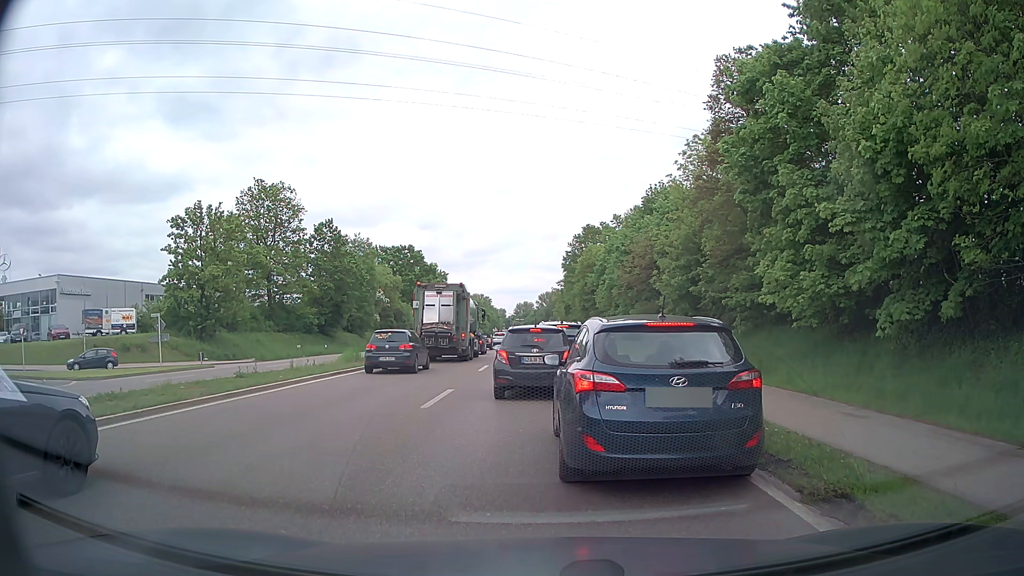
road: primary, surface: asphalt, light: Day
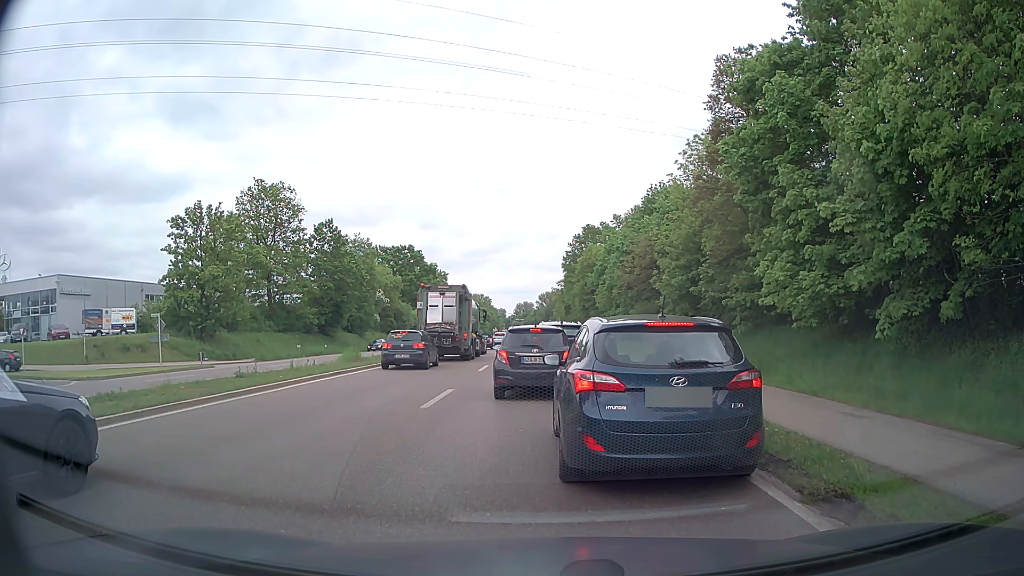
(0.0, 0.0) m; 0°
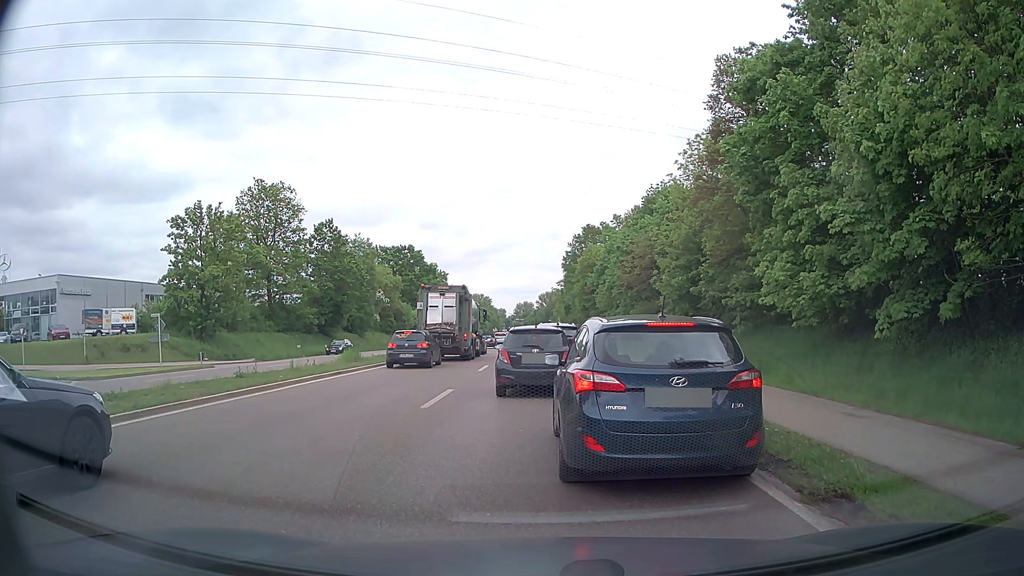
(0.0, 0.0) m; 0°
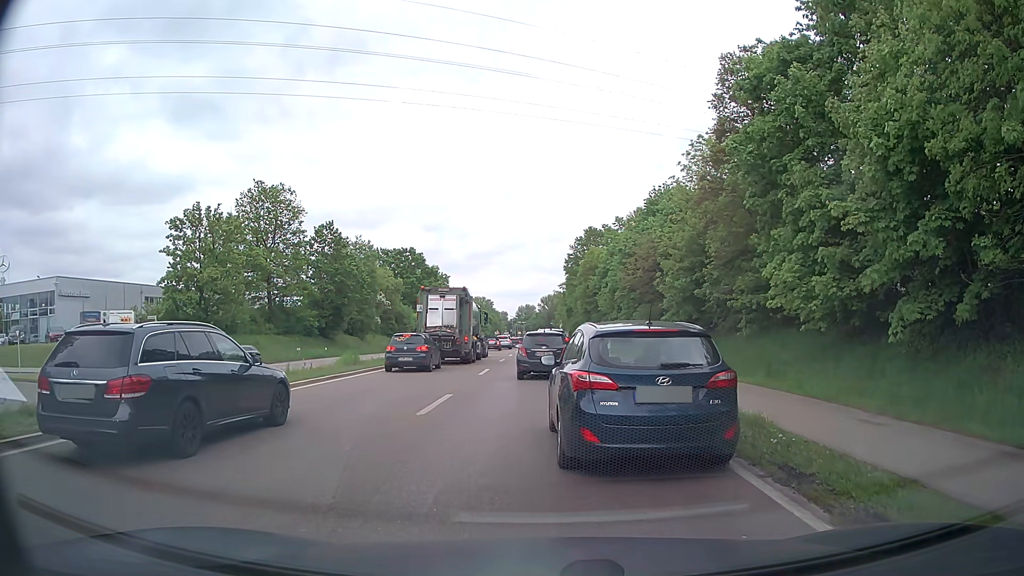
(0.0, +0.6) m; 0°
